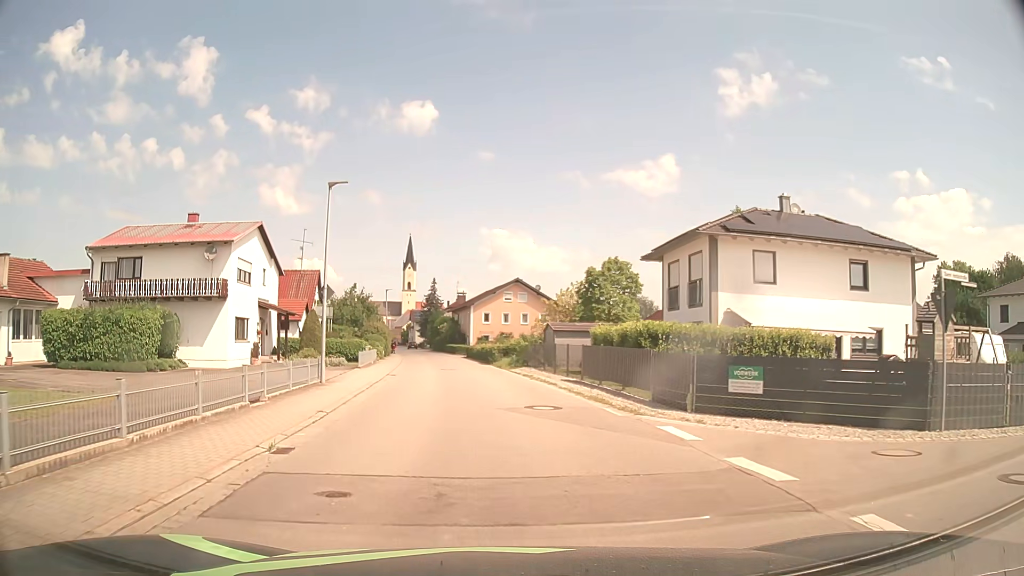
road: secondary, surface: asphalt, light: Day
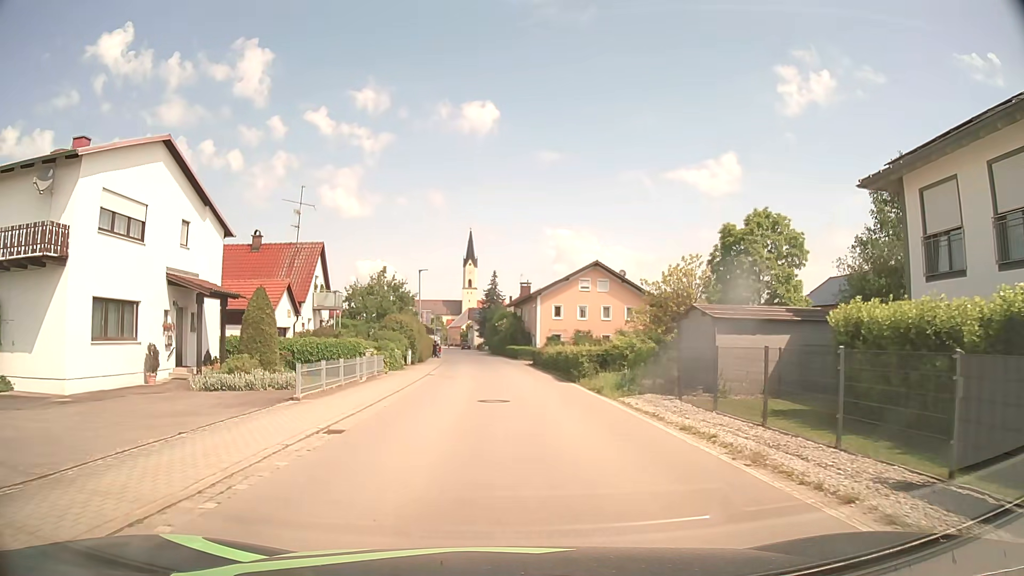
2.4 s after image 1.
(-0.9, +17.9) m; -5°
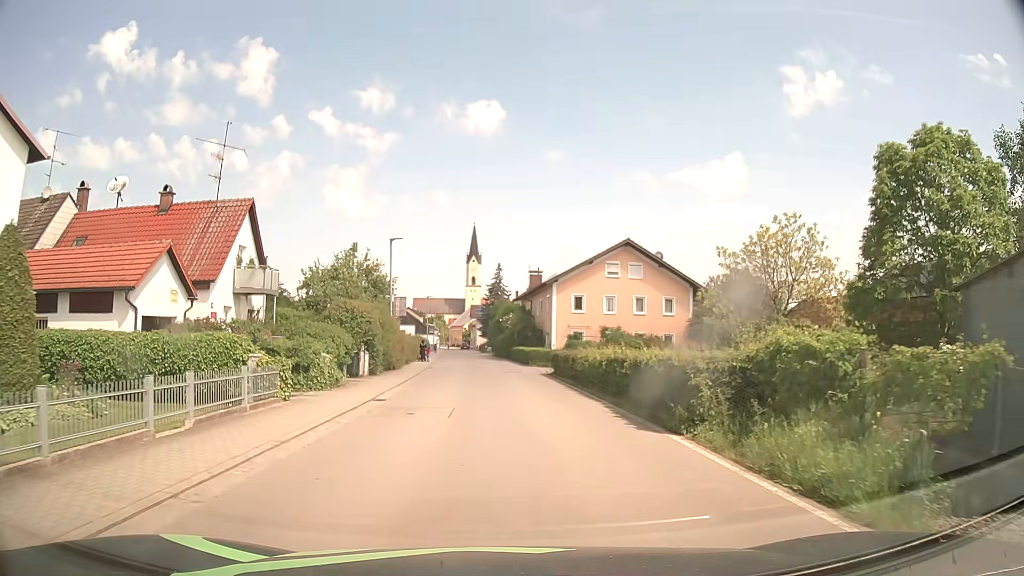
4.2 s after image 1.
(-0.2, +13.4) m; -1°
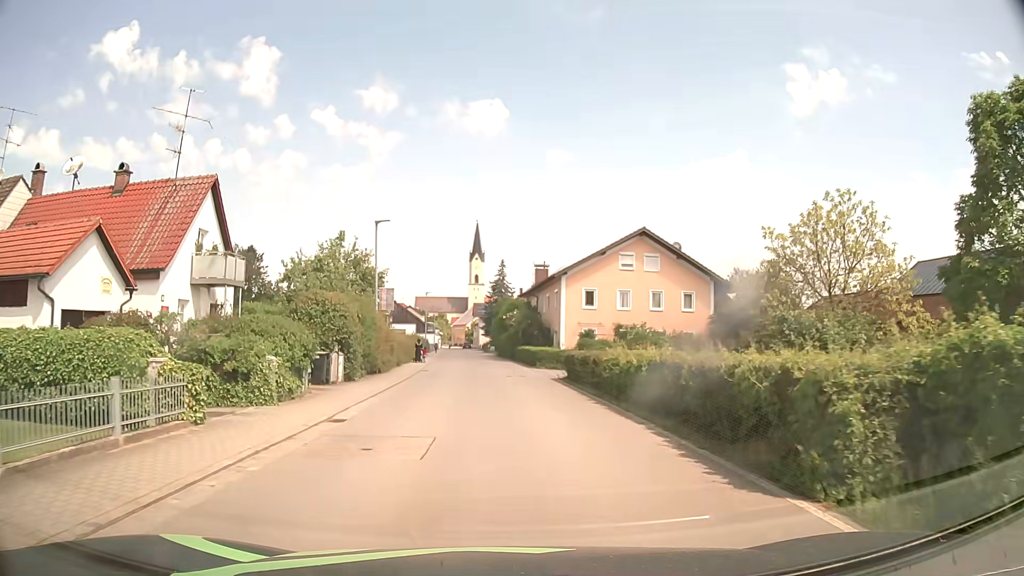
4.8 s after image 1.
(0.0, +4.5) m; 0°
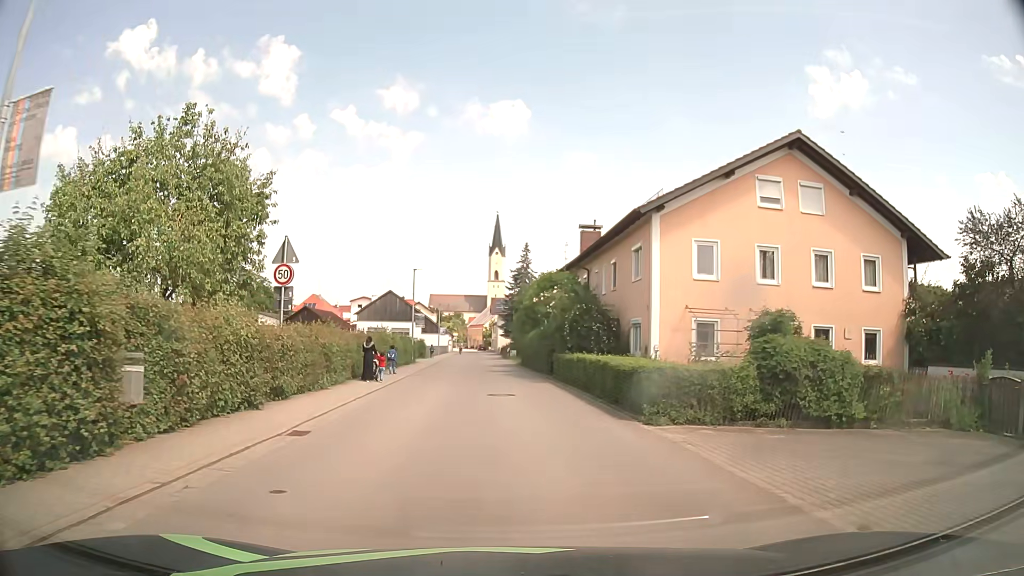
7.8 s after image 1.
(-0.3, +22.4) m; -1°
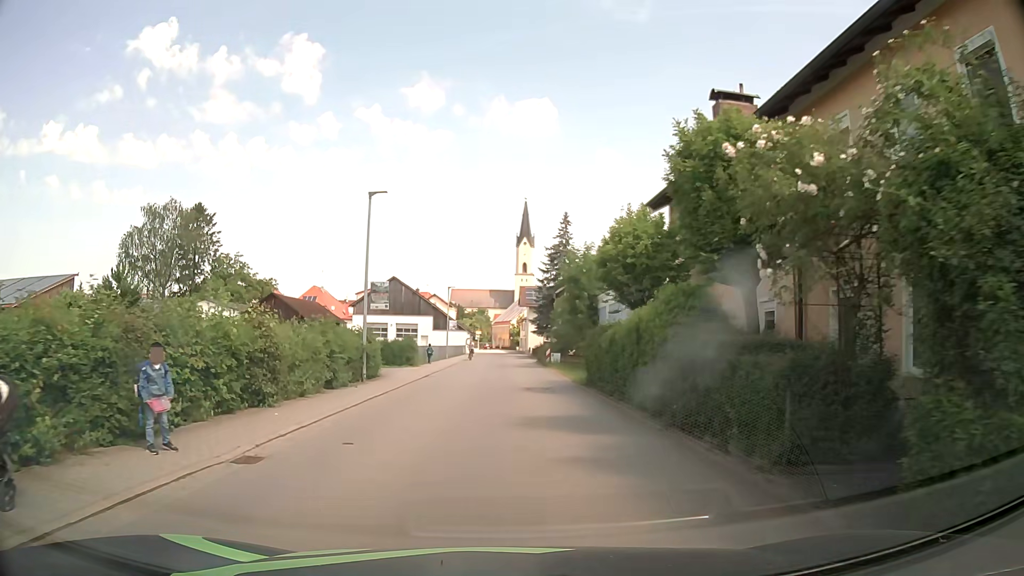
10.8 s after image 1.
(-0.7, +22.3) m; -3°
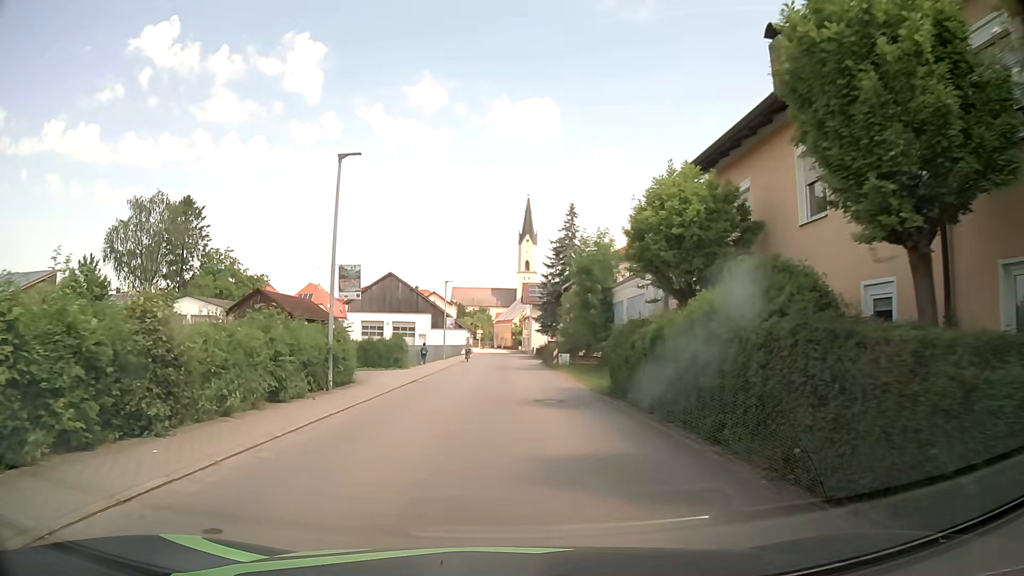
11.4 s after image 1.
(0.0, +4.5) m; 0°
